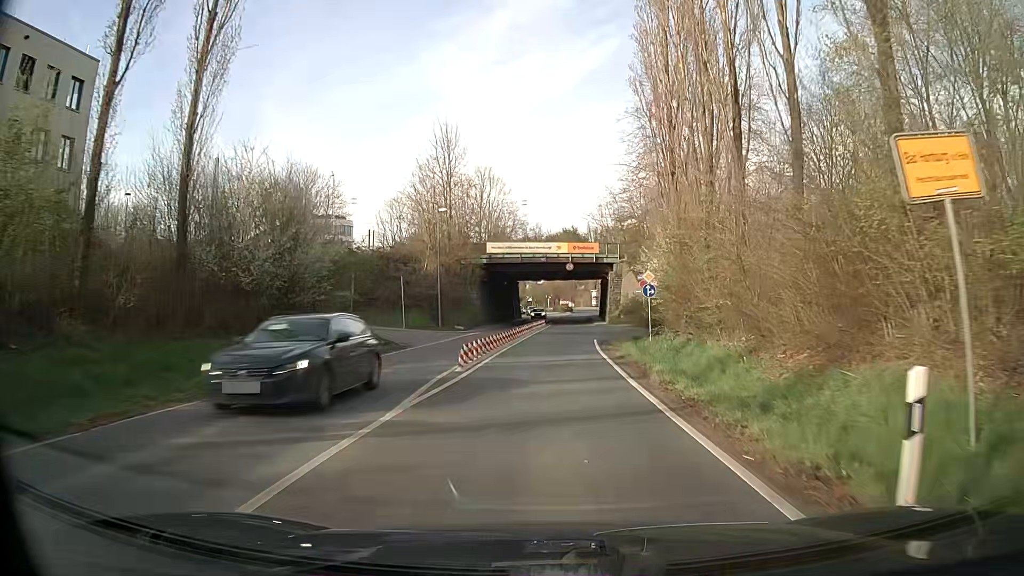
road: tertiary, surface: asphalt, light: Day
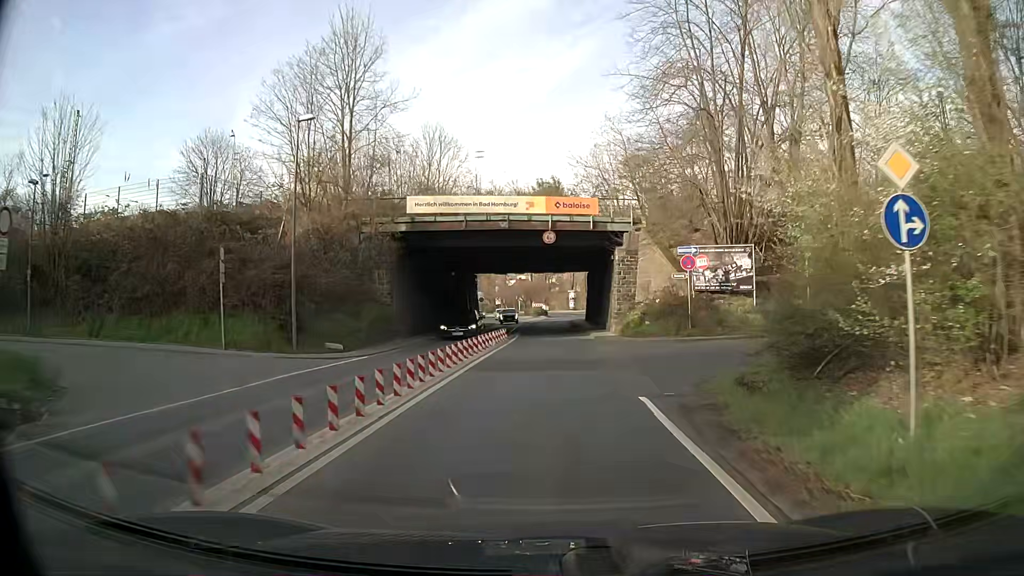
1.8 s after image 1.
(+0.6, +22.9) m; +4°
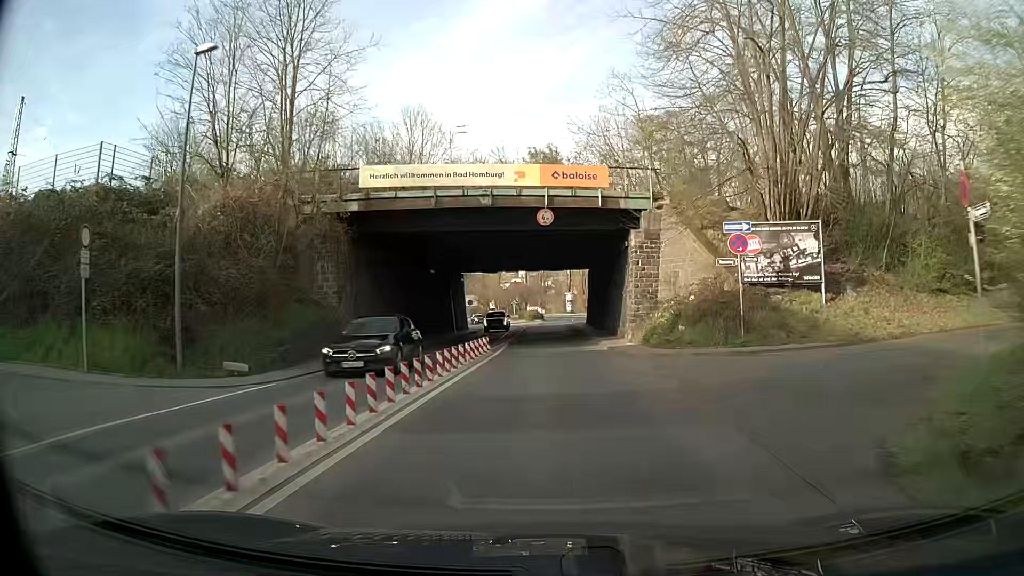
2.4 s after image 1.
(-0.1, +7.5) m; -1°
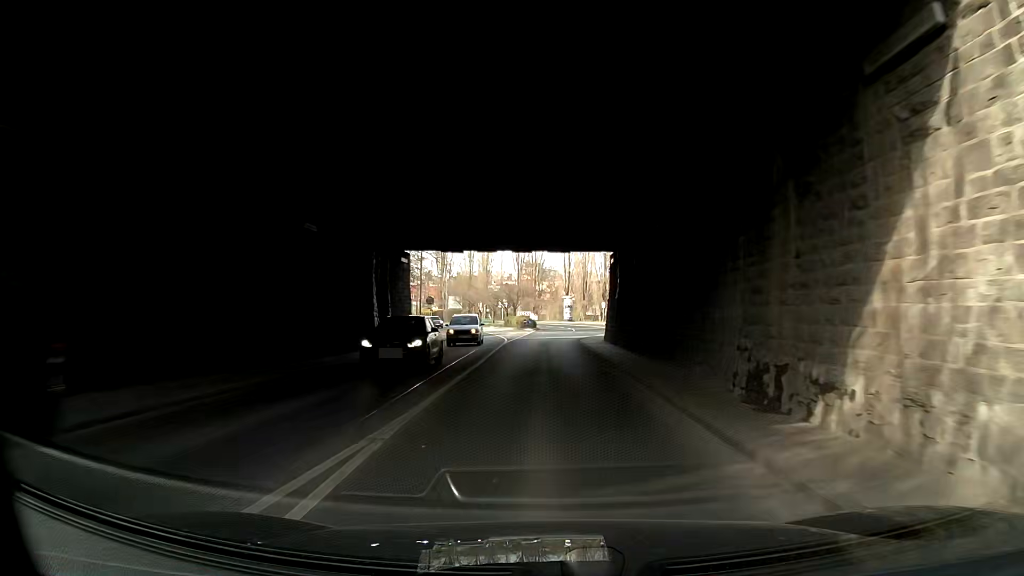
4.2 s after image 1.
(-0.1, +22.2) m; 0°
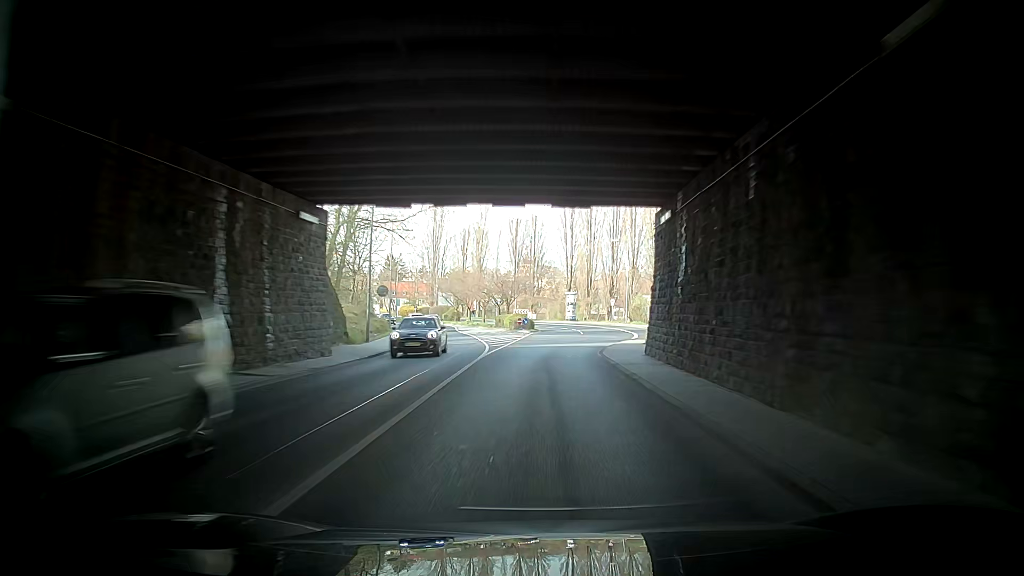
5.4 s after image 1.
(+0.5, +14.5) m; +1°
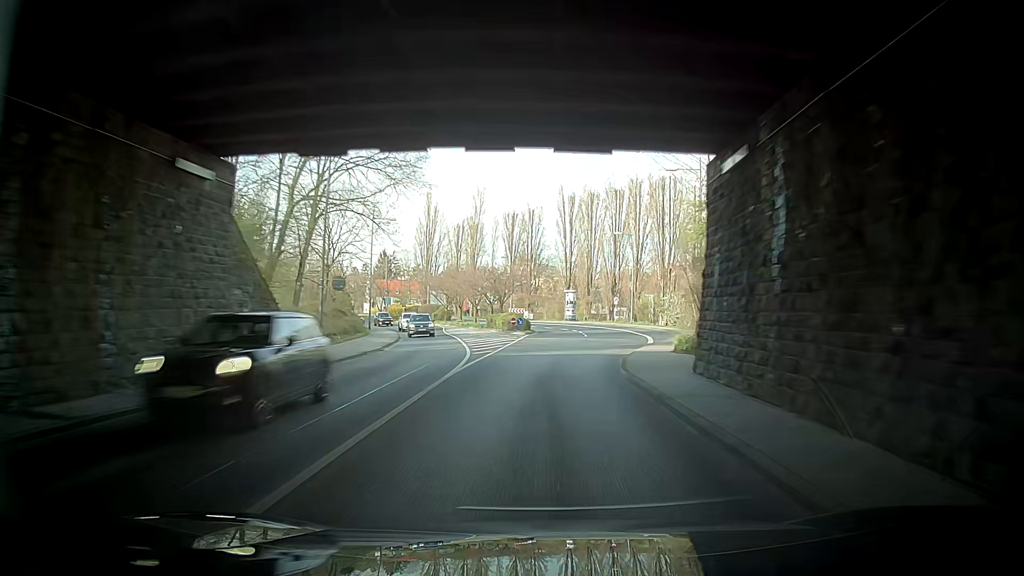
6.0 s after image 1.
(-0.2, +7.2) m; -3°
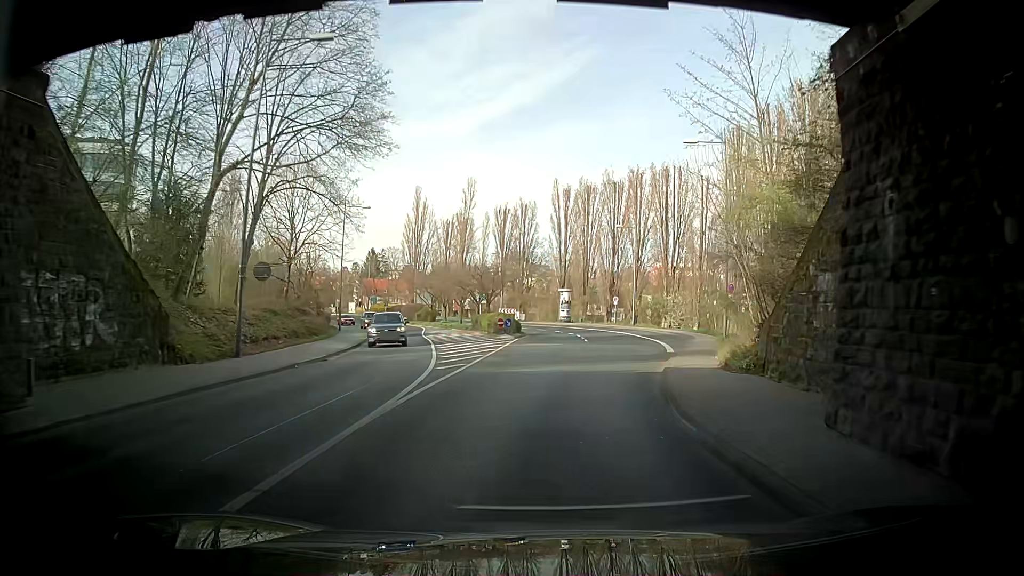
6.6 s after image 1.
(-0.2, +7.1) m; -3°
